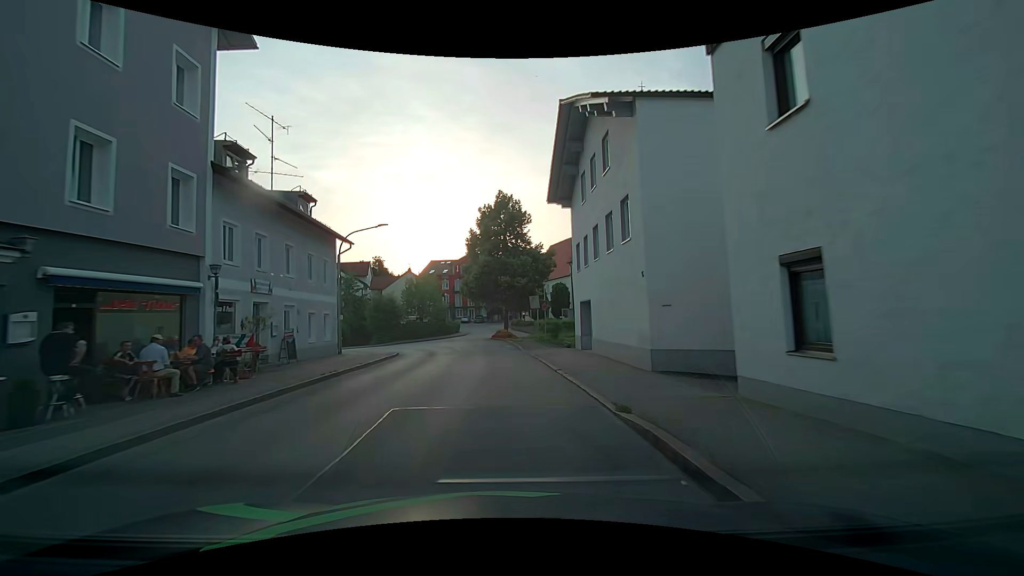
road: unclassified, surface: asphalt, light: Day
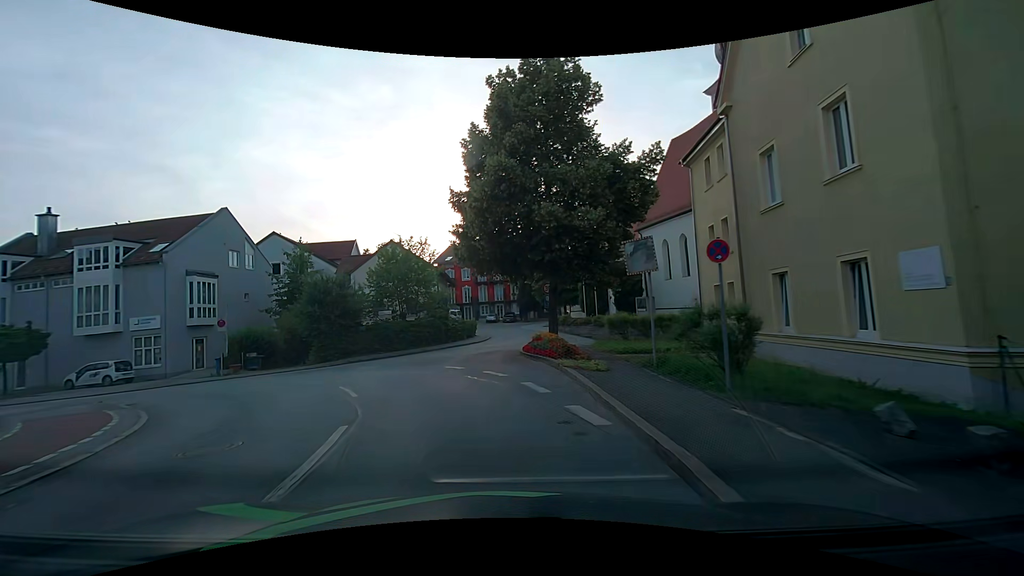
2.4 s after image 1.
(-0.3, +24.0) m; -2°
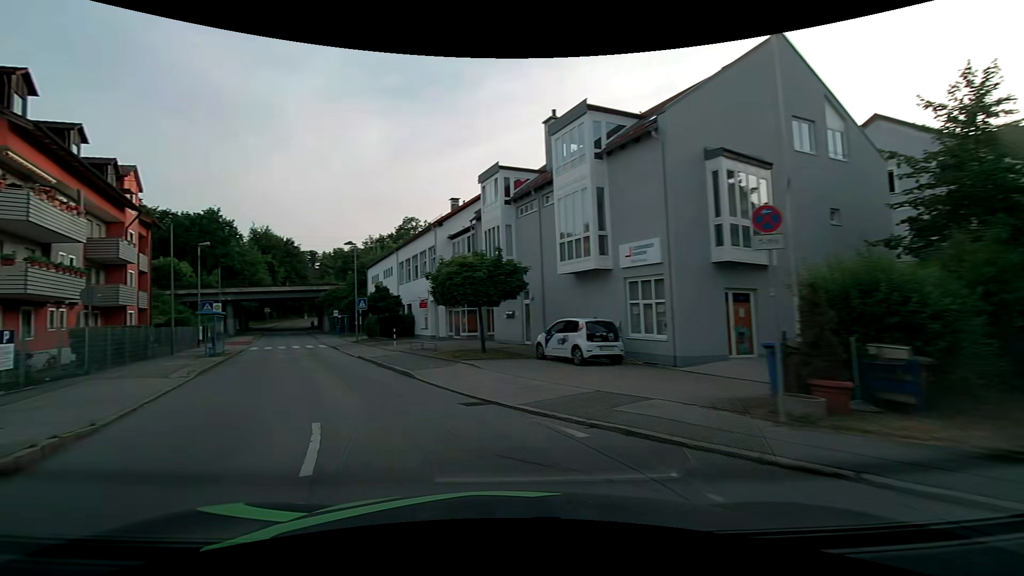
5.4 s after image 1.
(-10.1, +21.1) m; -60°
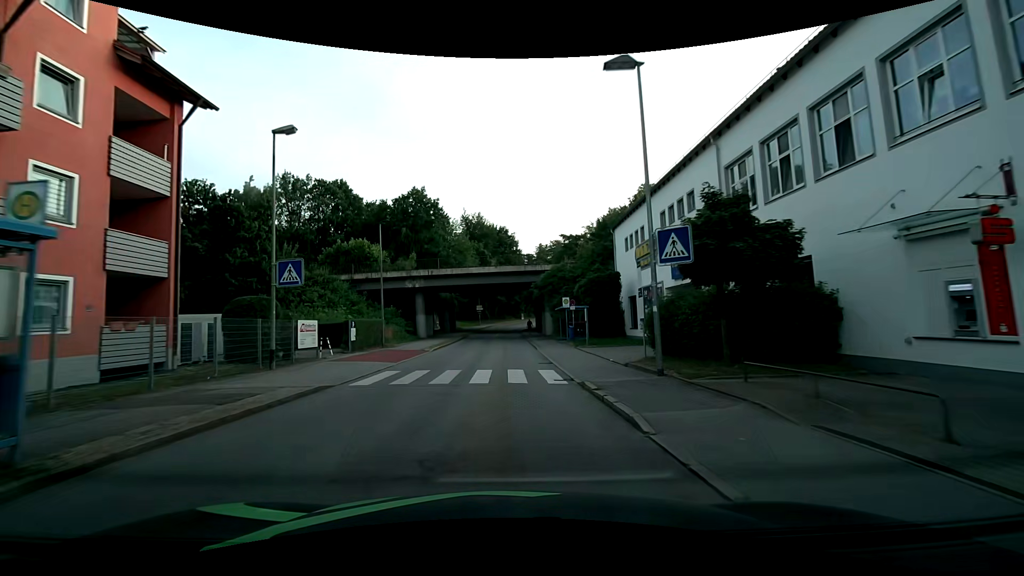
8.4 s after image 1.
(-10.5, +27.8) m; -25°
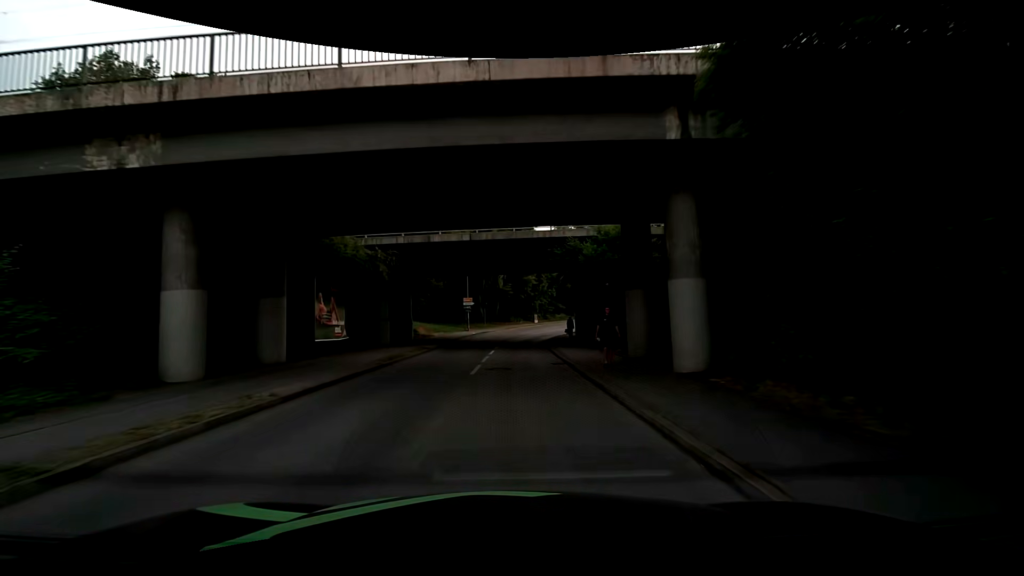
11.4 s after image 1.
(-0.3, +36.5) m; 0°
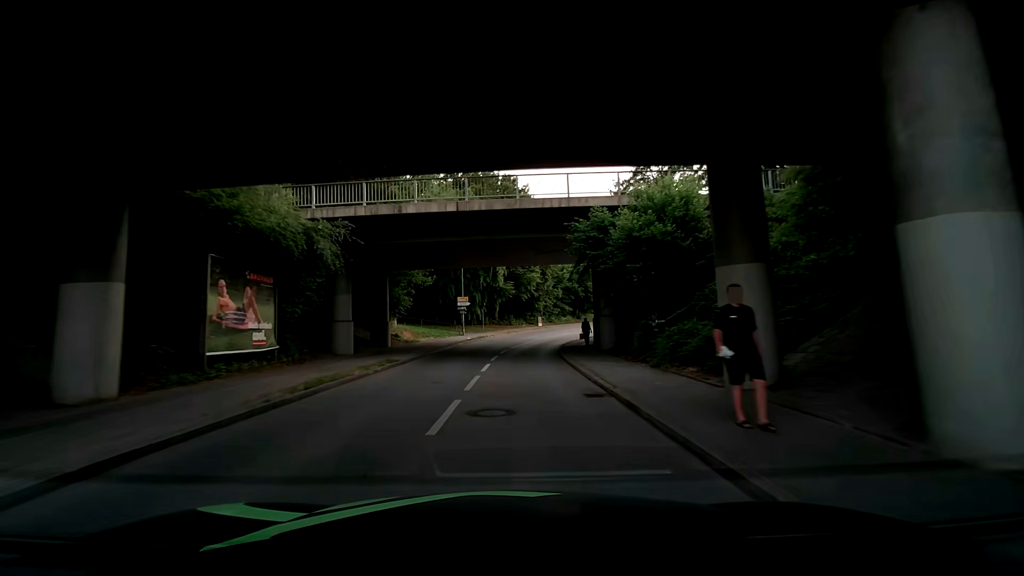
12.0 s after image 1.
(0.0, +7.4) m; +1°
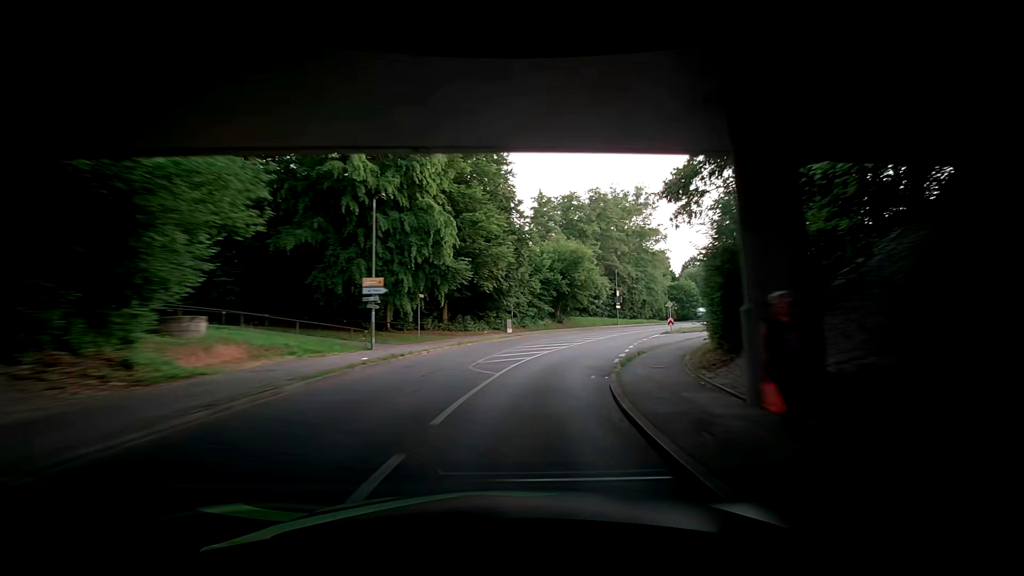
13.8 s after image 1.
(-0.2, +21.9) m; +2°
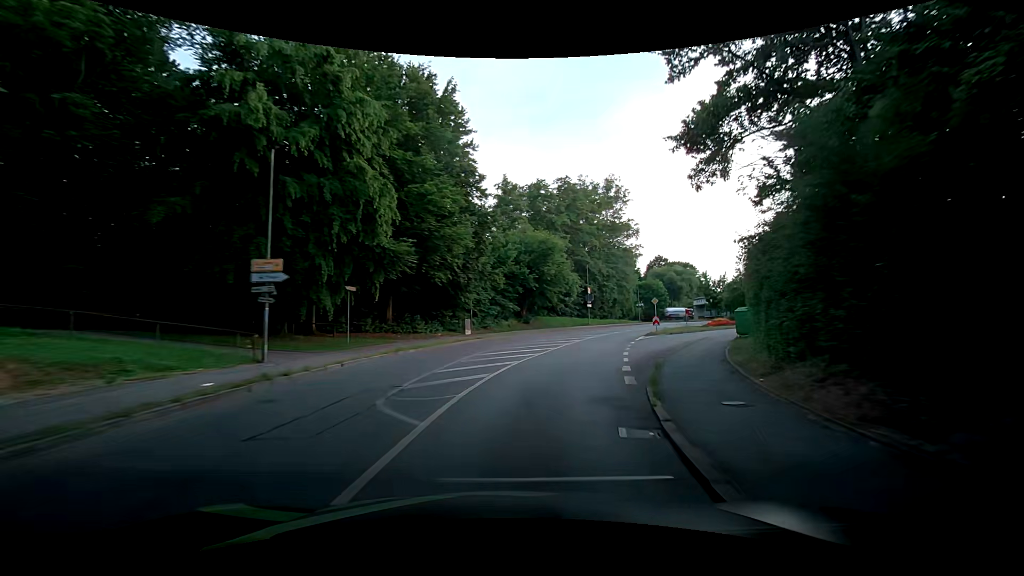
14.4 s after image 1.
(+0.1, +7.1) m; +5°
(0, +10) (+2, +20) (+5, +30) (+8, +39) (+13, +48) (+18, +56) (+23, +65) (+29, +73) (+33, +82) (+37, +91) m
